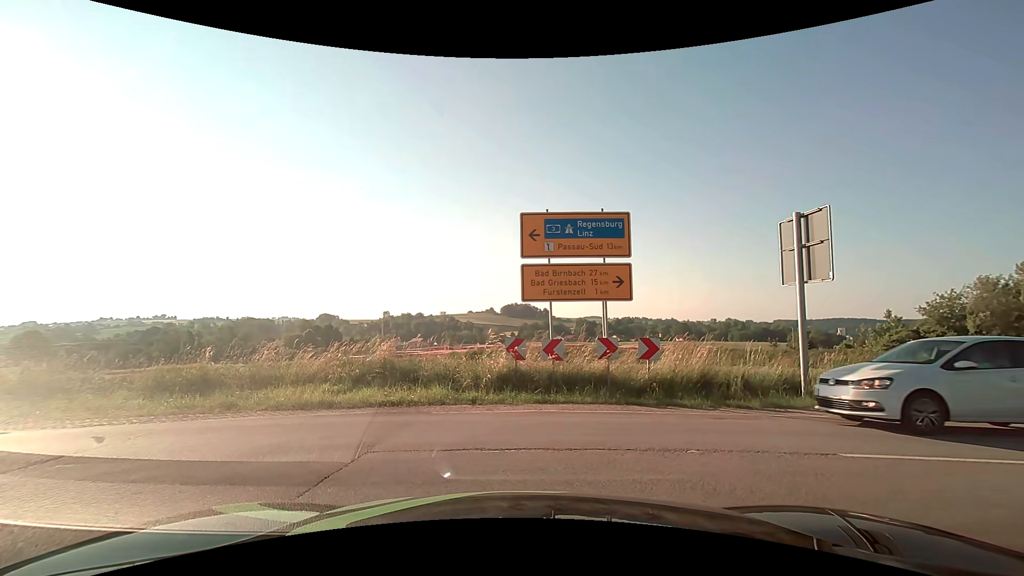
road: secondary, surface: asphalt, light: Day
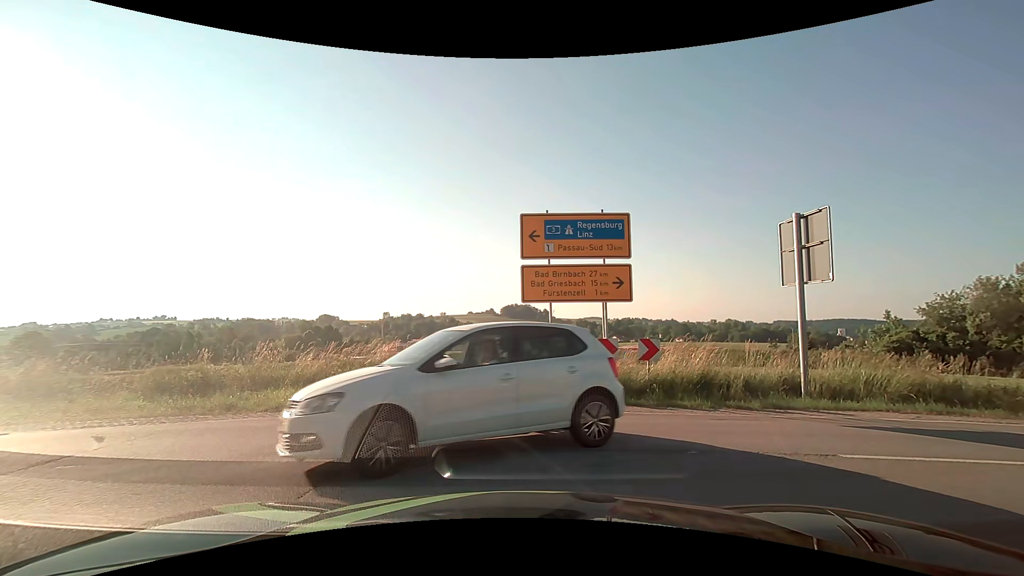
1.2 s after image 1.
(0.0, +0.1) m; 0°
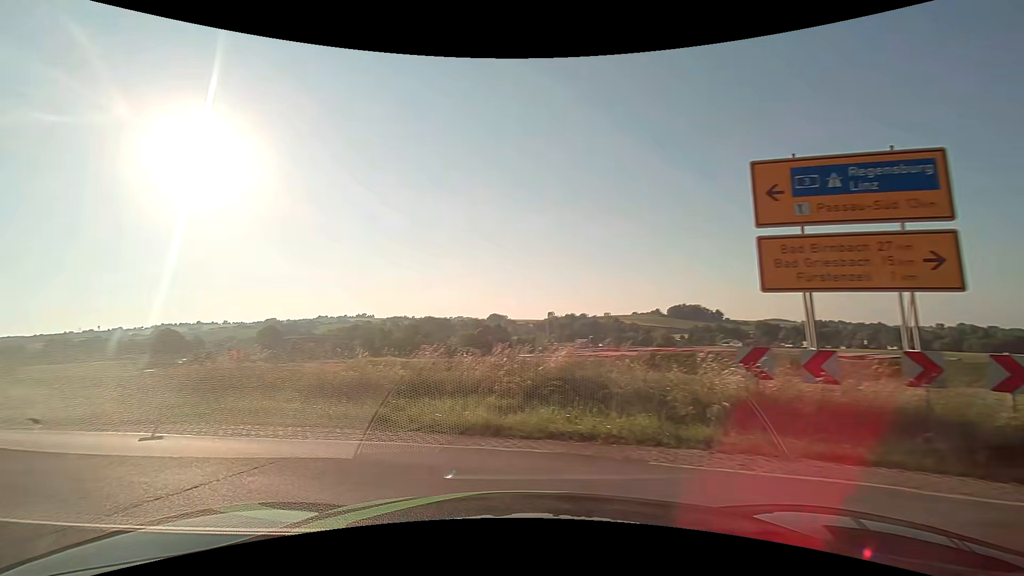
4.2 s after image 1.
(-0.6, +3.8) m; -20°
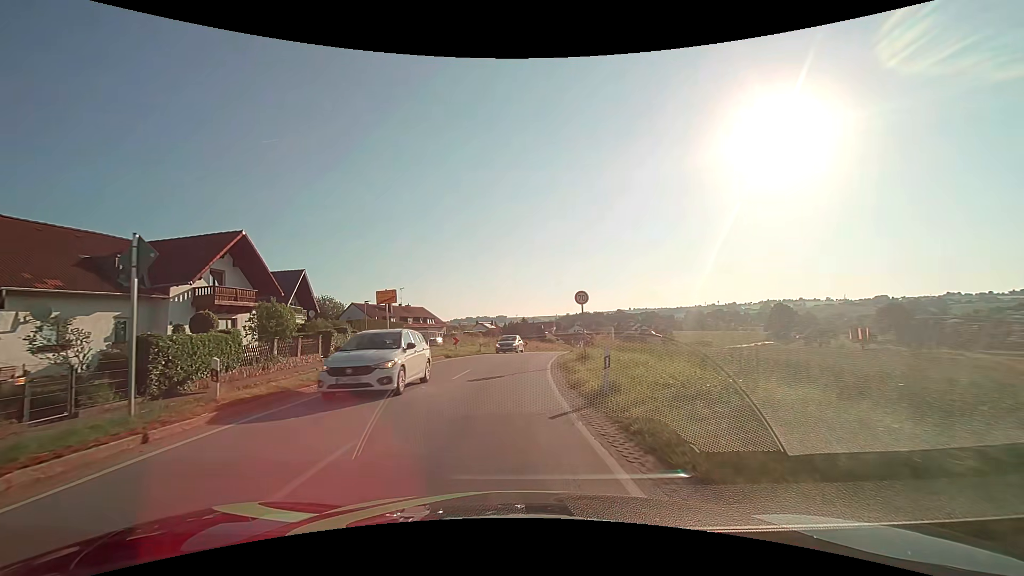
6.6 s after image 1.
(-10.9, +11.4) m; -63°
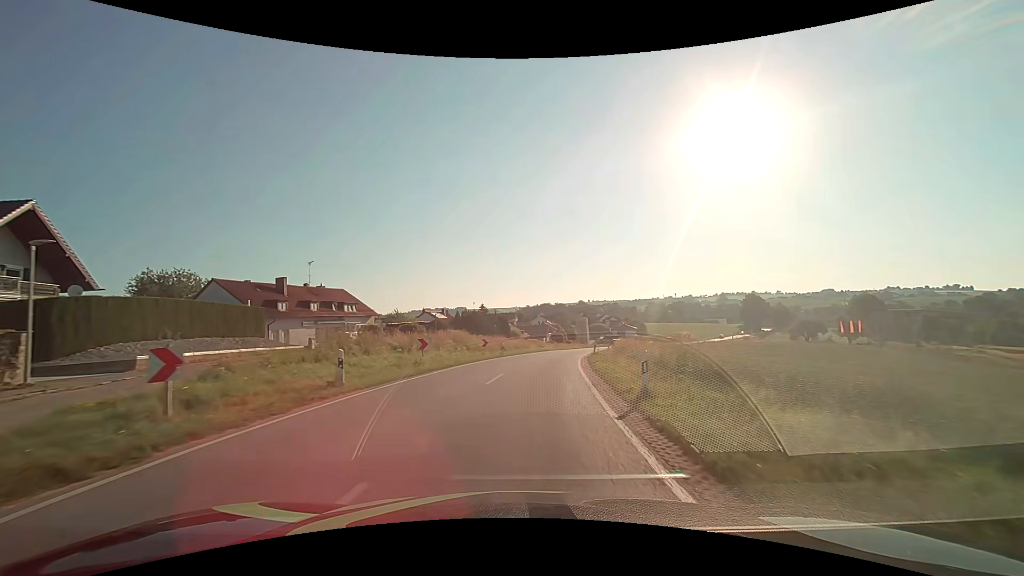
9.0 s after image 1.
(0.0, +26.7) m; +4°
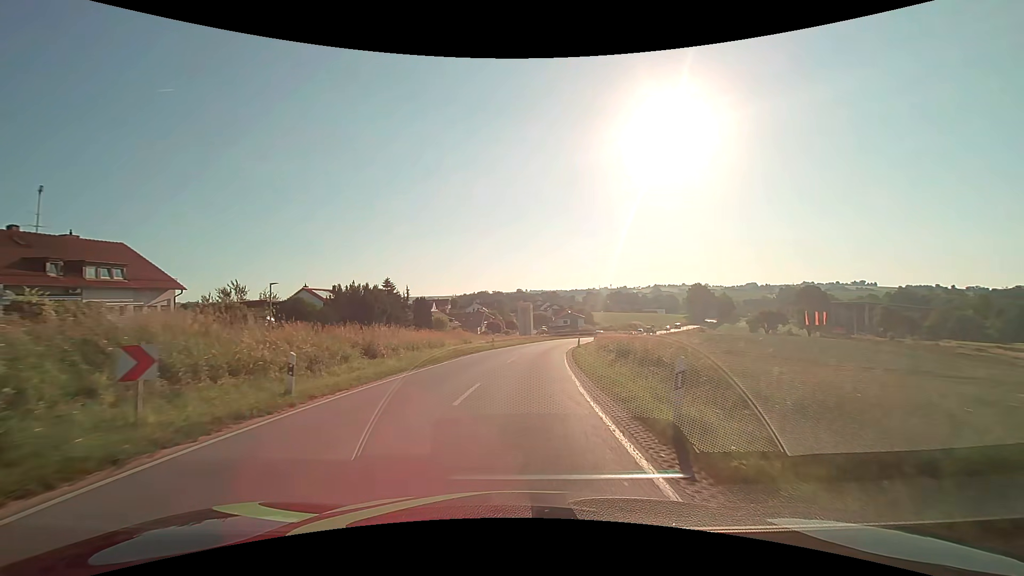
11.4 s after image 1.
(+1.8, +28.3) m; +7°
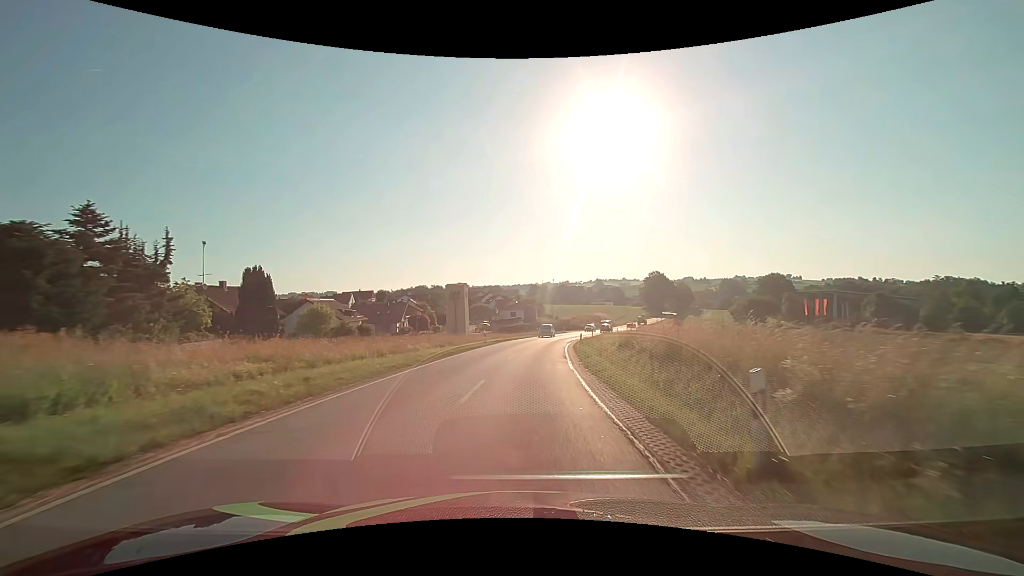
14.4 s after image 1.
(+2.0, +37.6) m; +7°
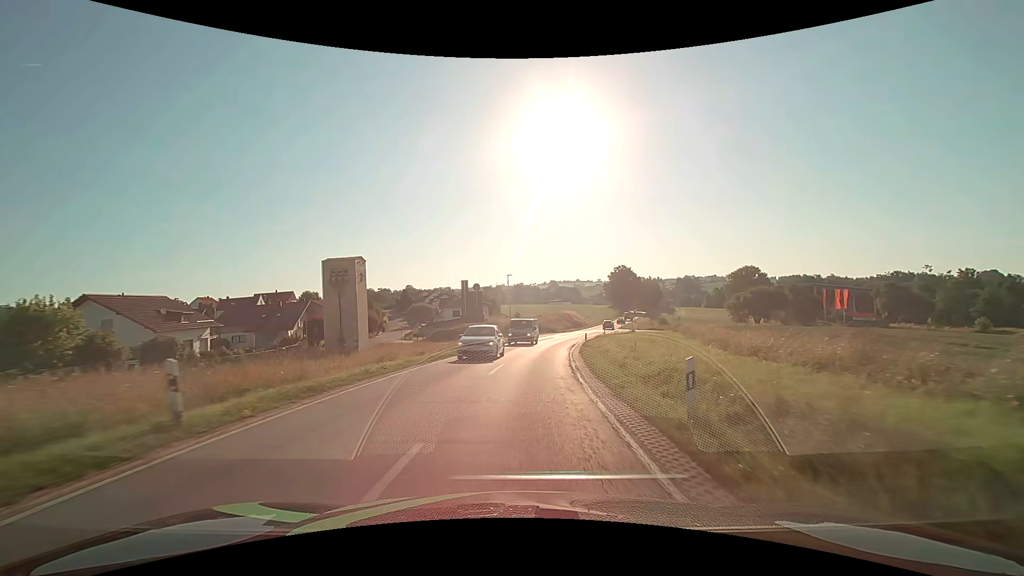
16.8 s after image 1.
(+1.6, +31.8) m; +5°
(0, +10) (+1, +20) (+2, +30) (+3, +40) (+5, +50) (+7, +59) (+9, +69) (+12, +79) (+14, +88) (+17, +98) m
